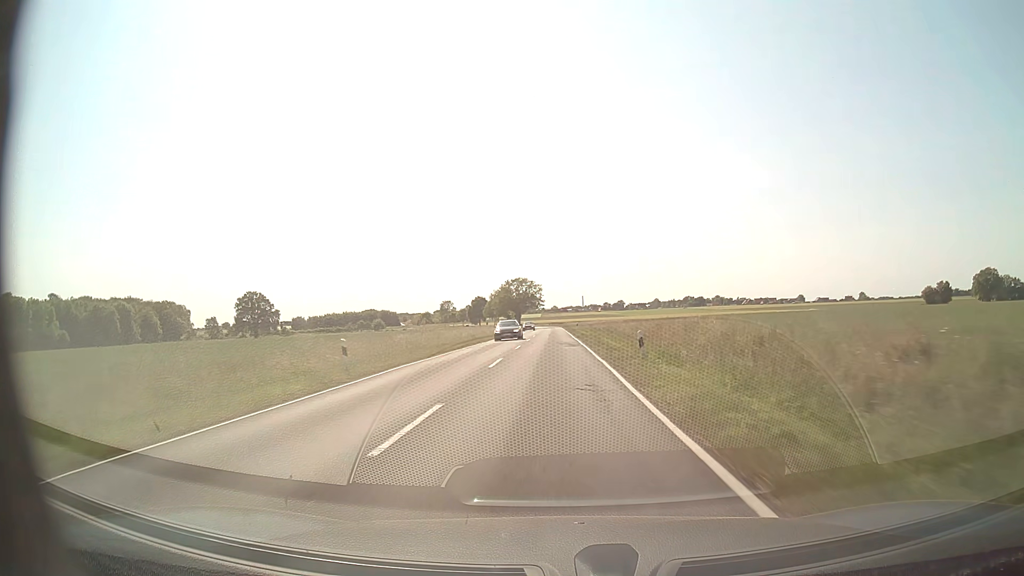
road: secondary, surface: asphalt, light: Day
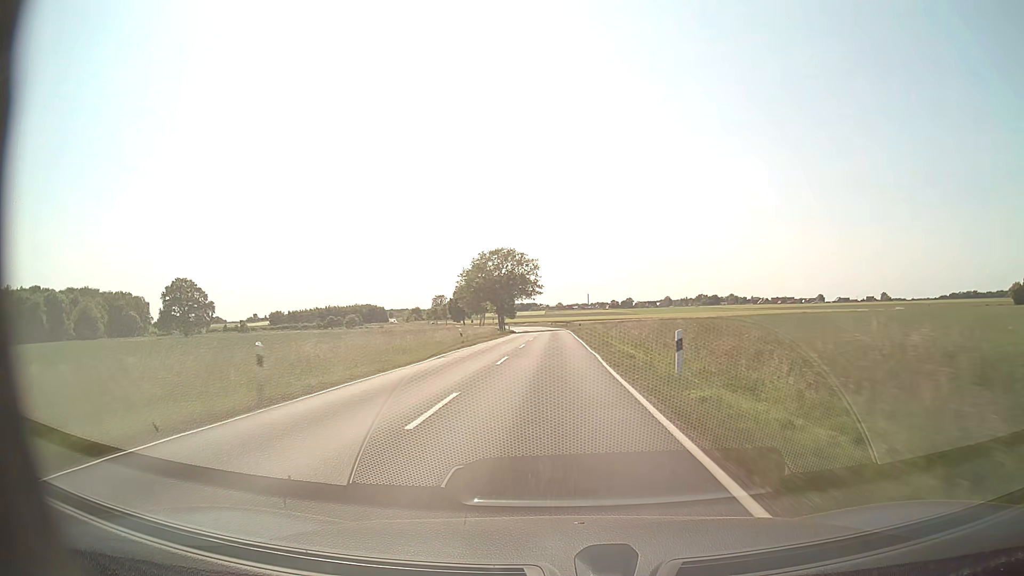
(-0.2, +58.5) m; 0°
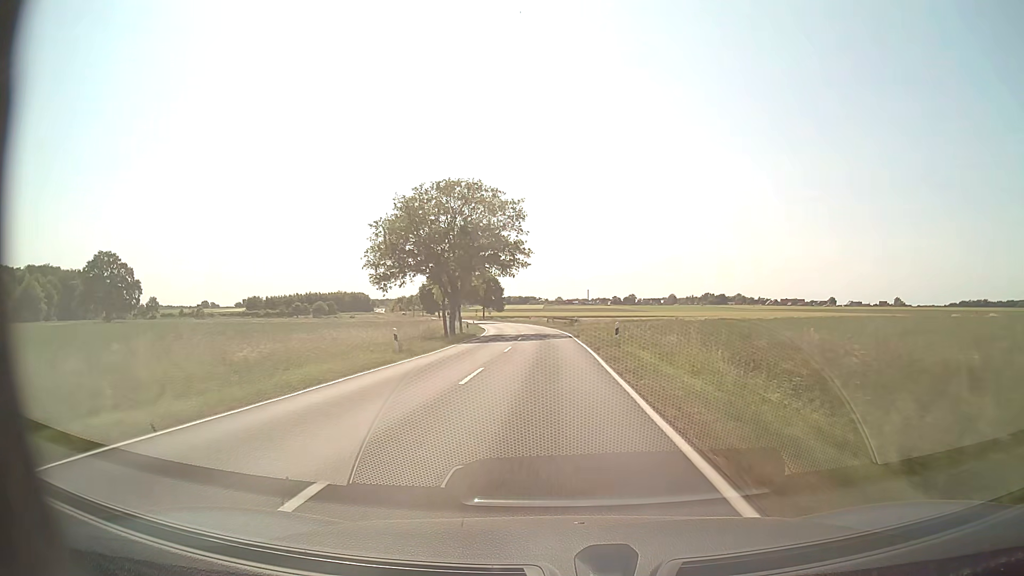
(0.0, +42.9) m; 0°
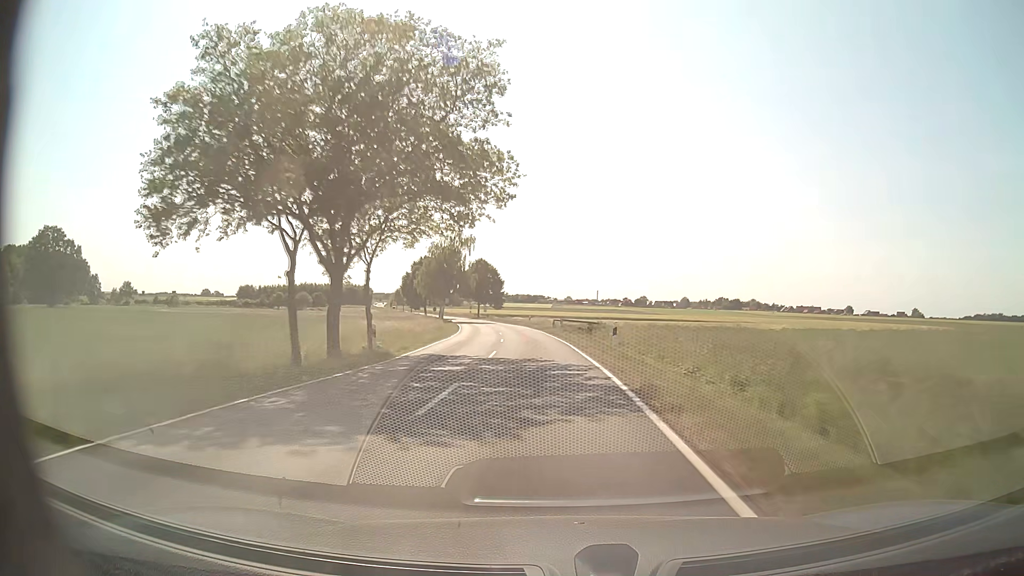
(-0.2, +28.3) m; -1°
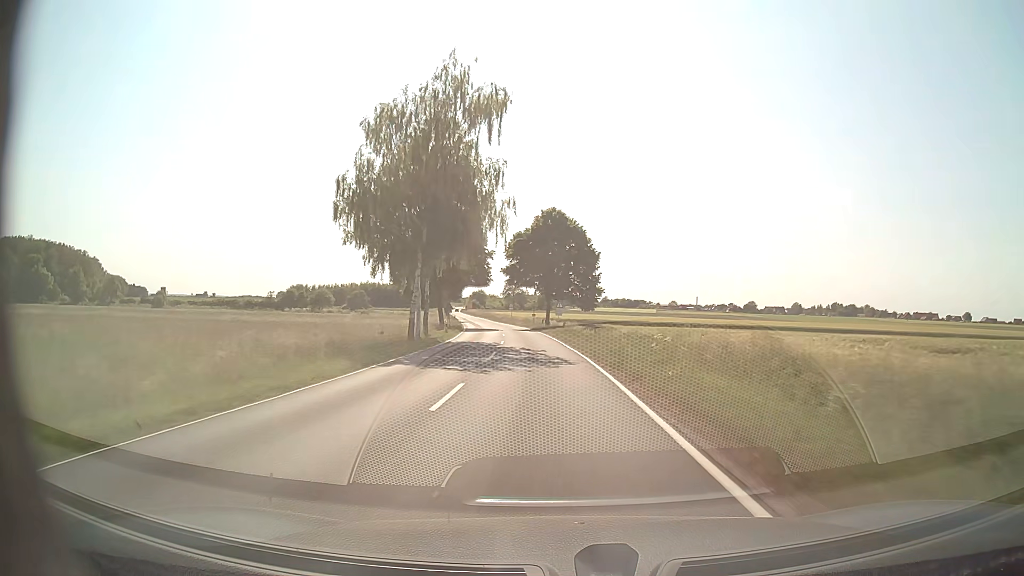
(-4.9, +71.0) m; -8°
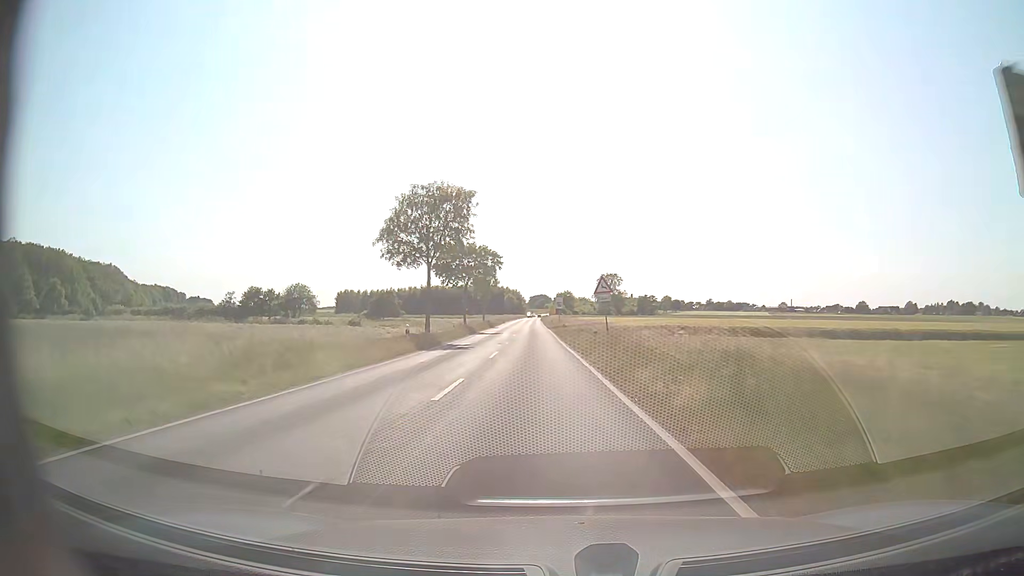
(-4.6, +71.8) m; -8°
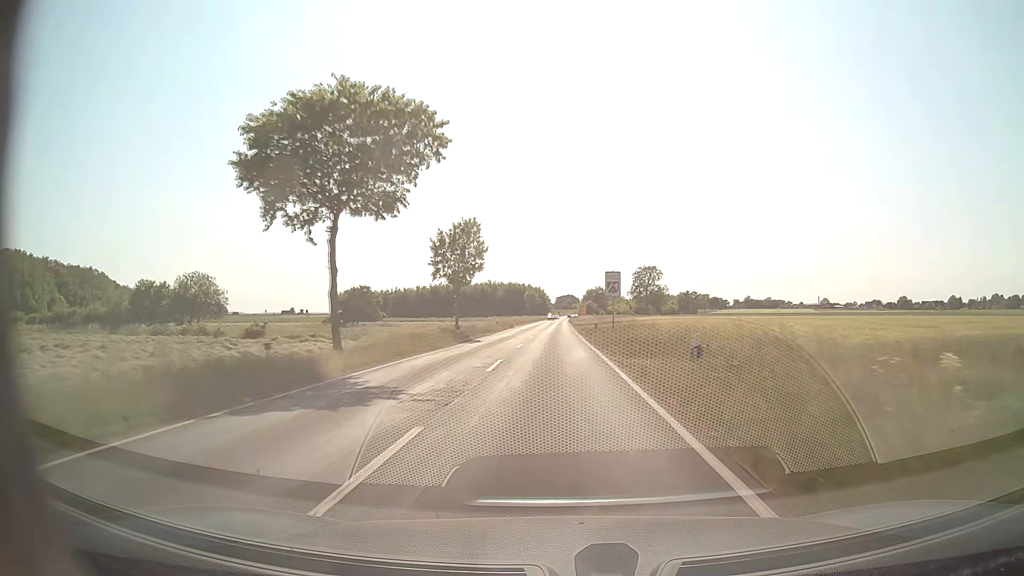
(-1.3, +43.1) m; -3°
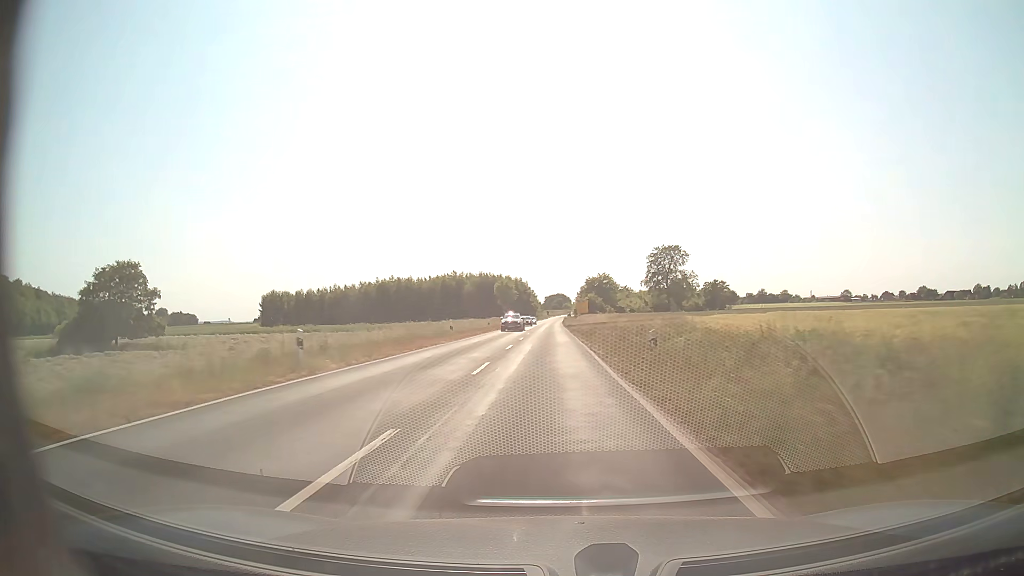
(+0.8, +71.4) m; +1°
(0, +10) (0, +20) (0, +30) (0, +40) (0, +50) (0, +60) (0, +70) (0, +80) (0, +90) (-1, +100) m
